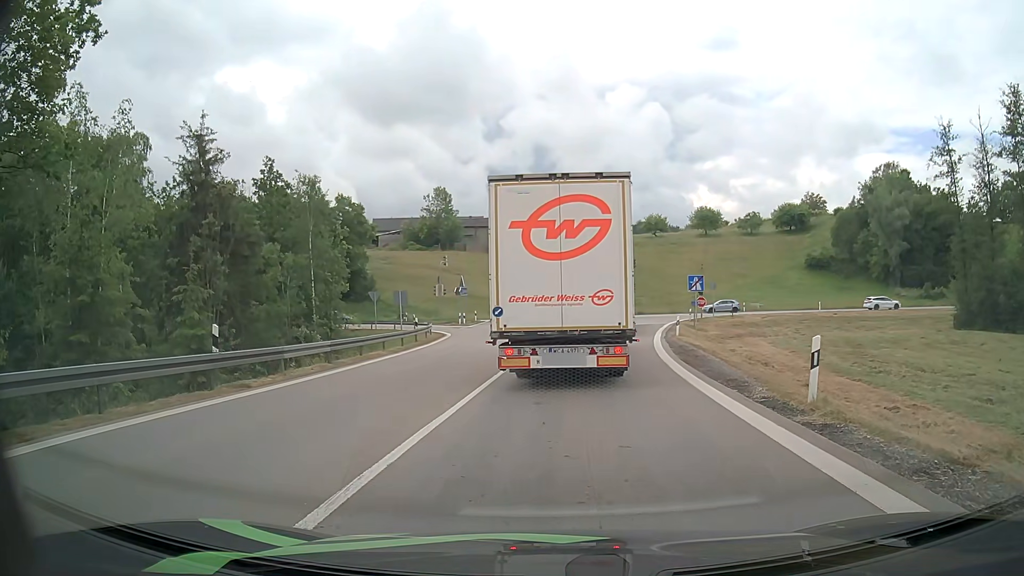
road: motorway_link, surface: asphalt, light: Day
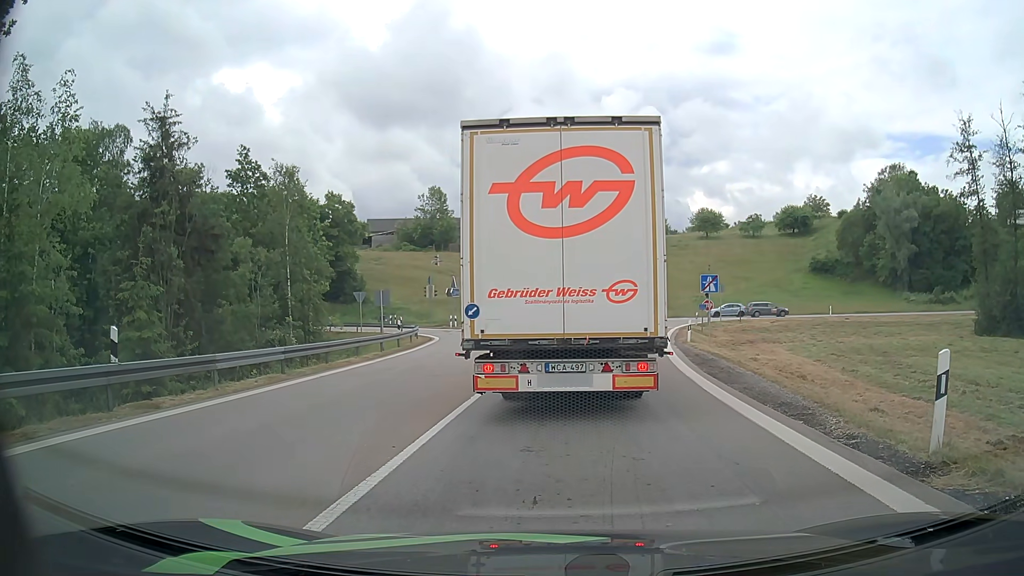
(0.0, +3.4) m; 0°
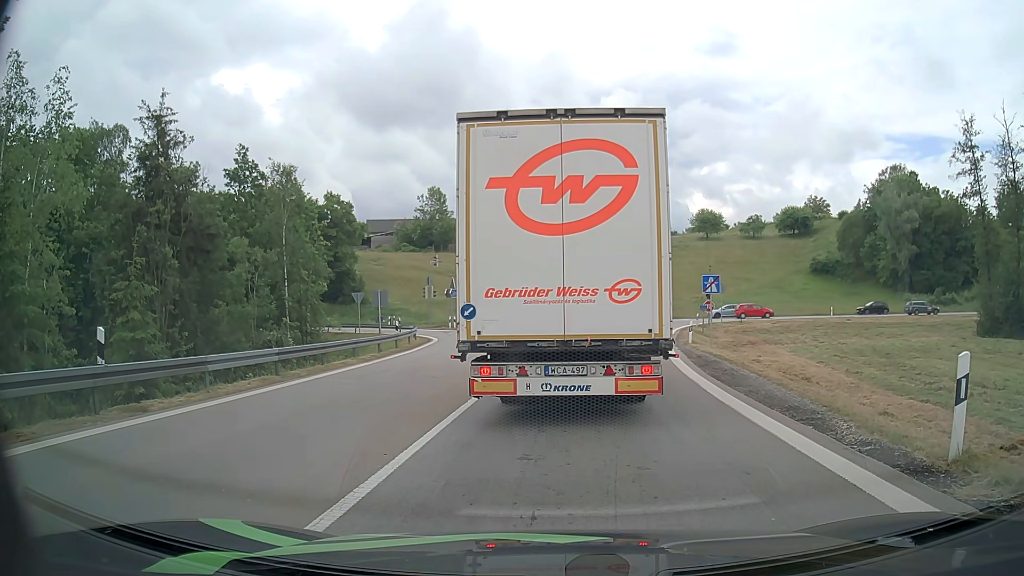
(0.0, +0.4) m; 0°
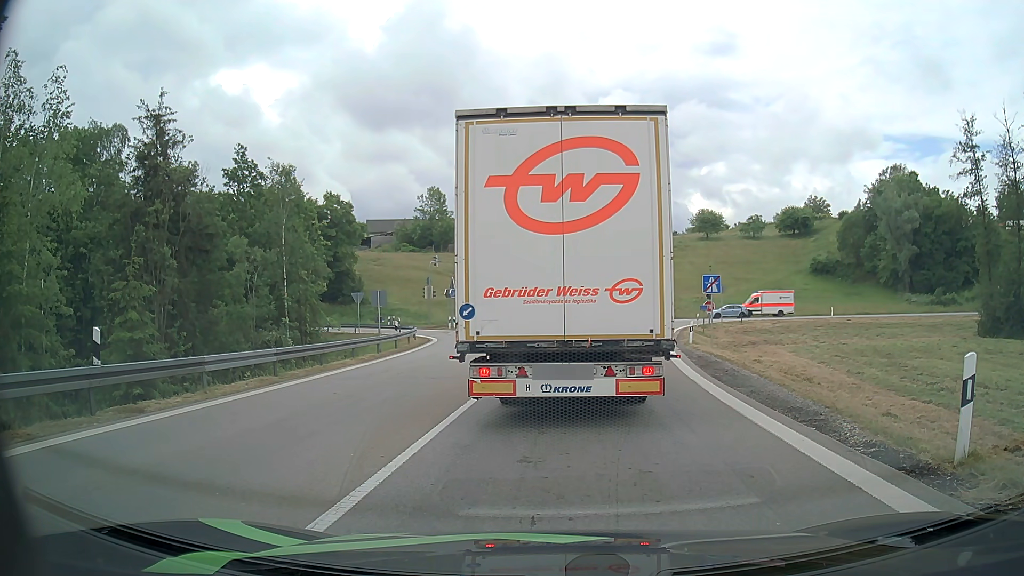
(0.0, +0.2) m; 0°
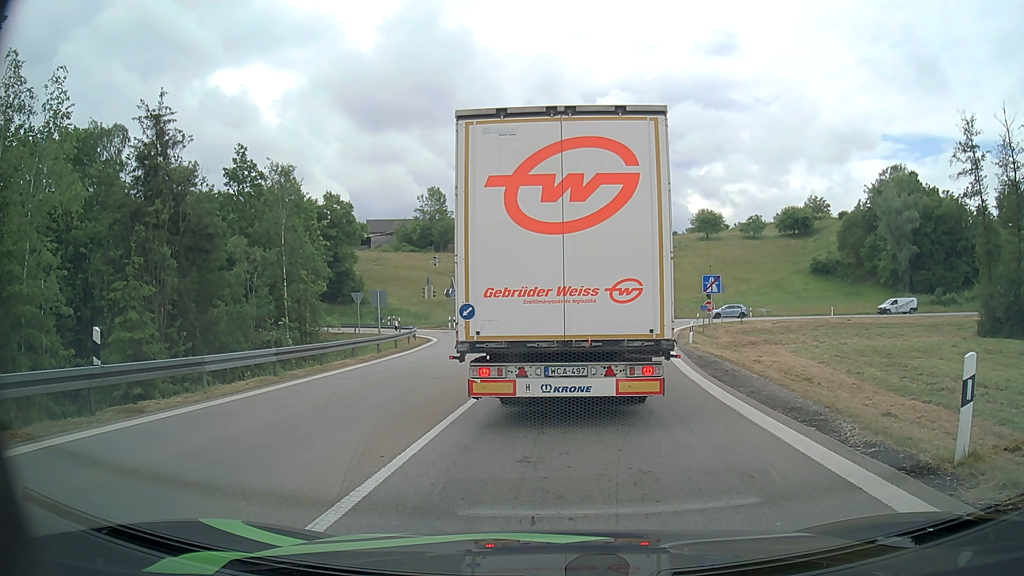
(0.0, 0.0) m; 0°
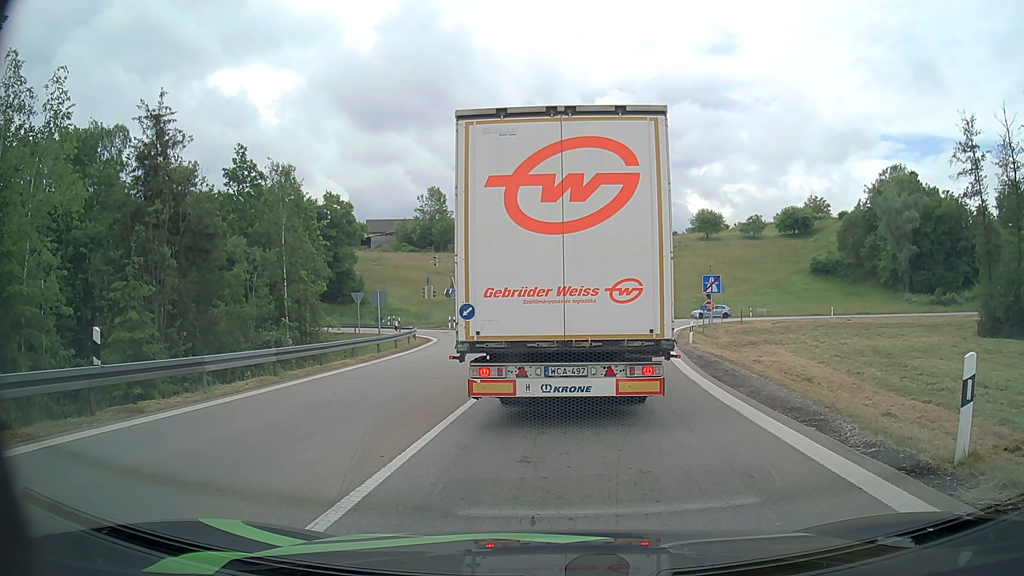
(0.0, 0.0) m; 0°
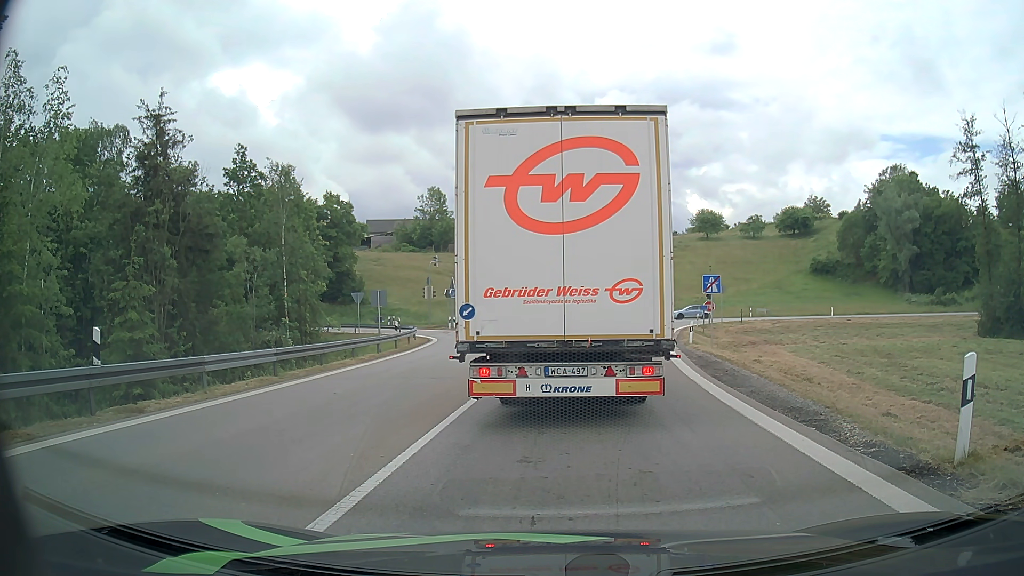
(0.0, 0.0) m; 0°
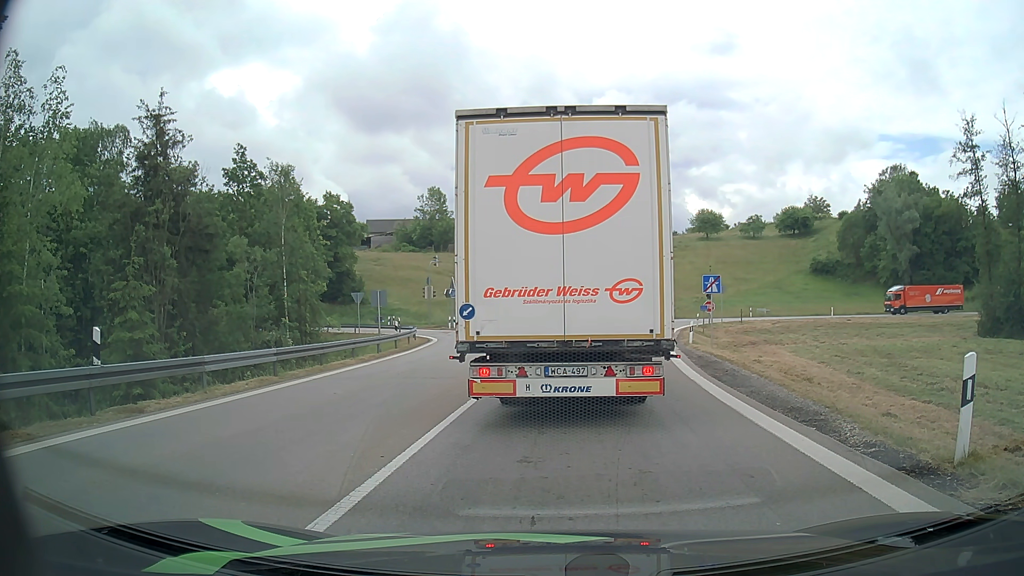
(0.0, 0.0) m; 0°
(0, +10) (+1, +20) (+2, +30) (+3, +40) (+4, +50) (+4, +60) (-1, +68) (-9, +73) (-19, +75) (-29, +77) m
